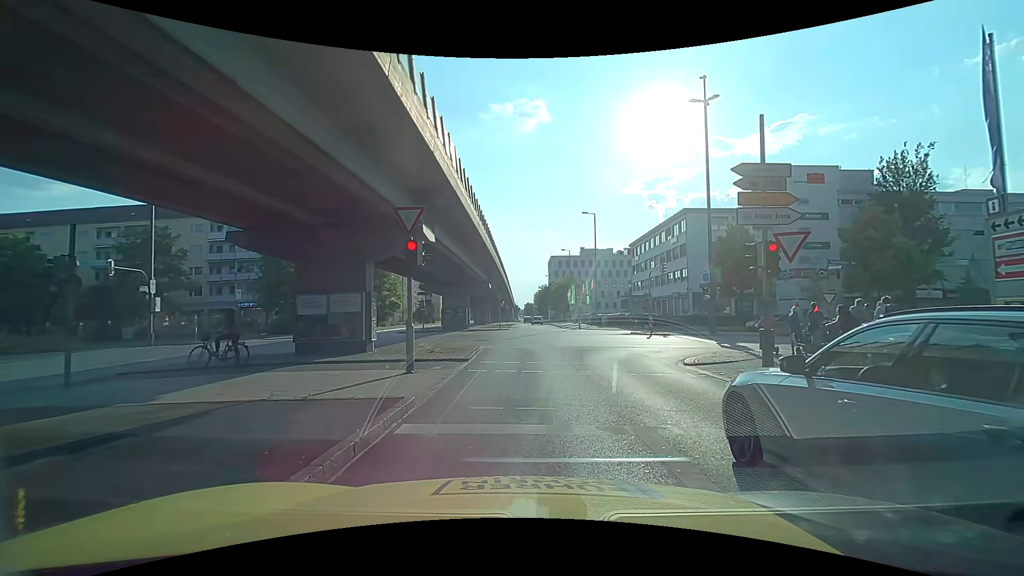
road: primary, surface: asphalt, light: Day
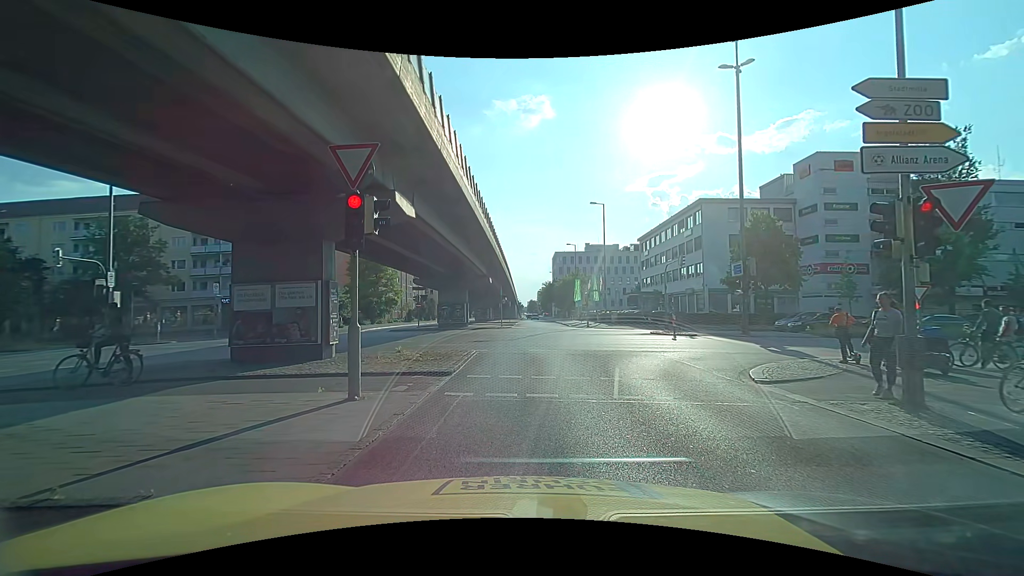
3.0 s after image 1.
(0.0, +4.0) m; -1°
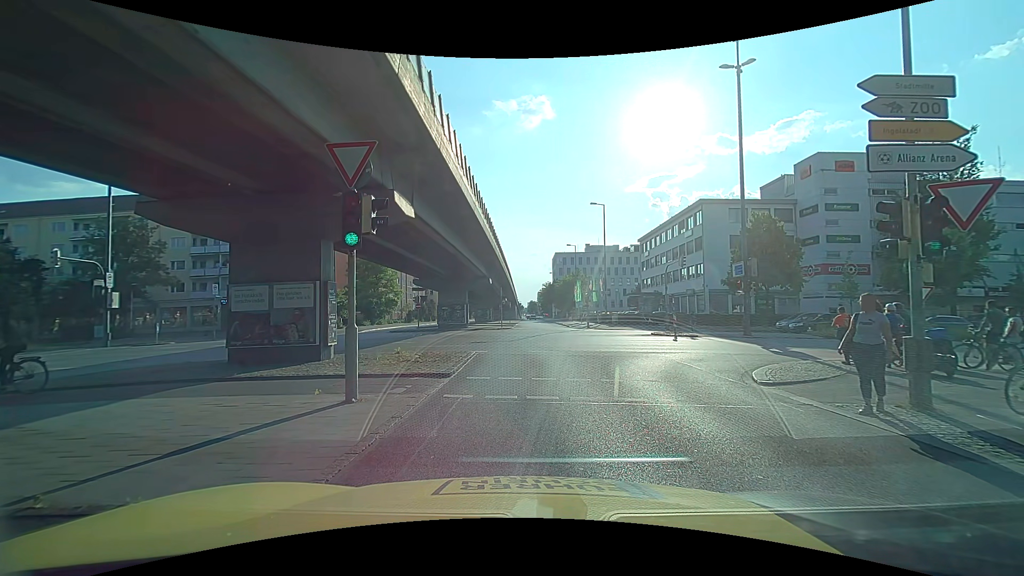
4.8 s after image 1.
(0.0, +0.2) m; 0°
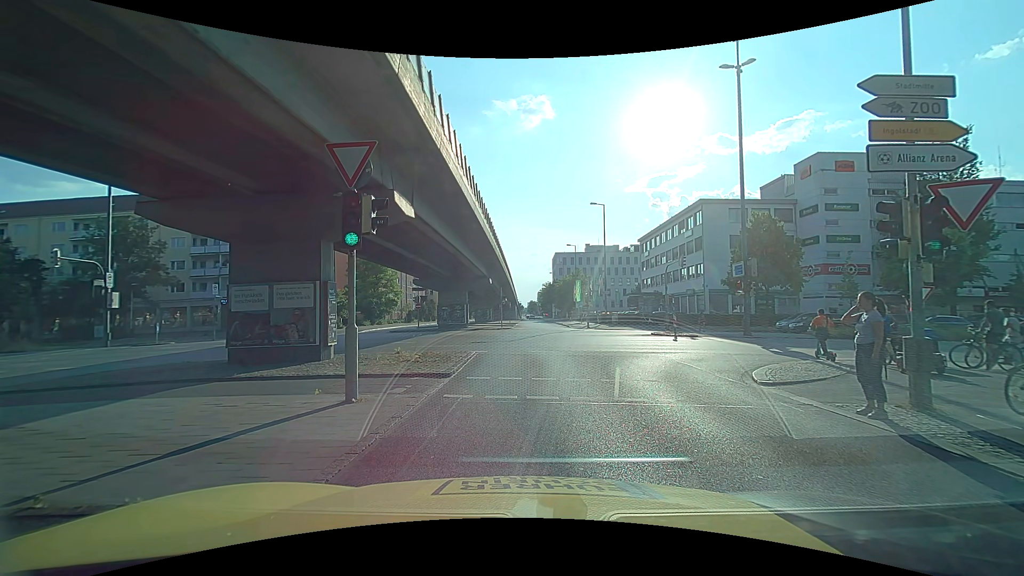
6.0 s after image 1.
(0.0, 0.0) m; 0°
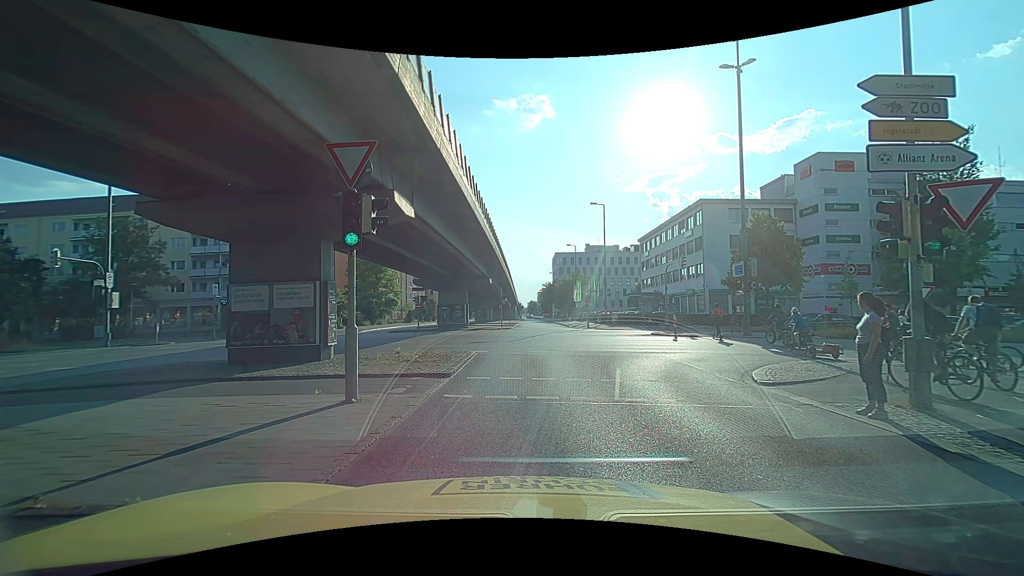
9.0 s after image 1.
(0.0, 0.0) m; 0°
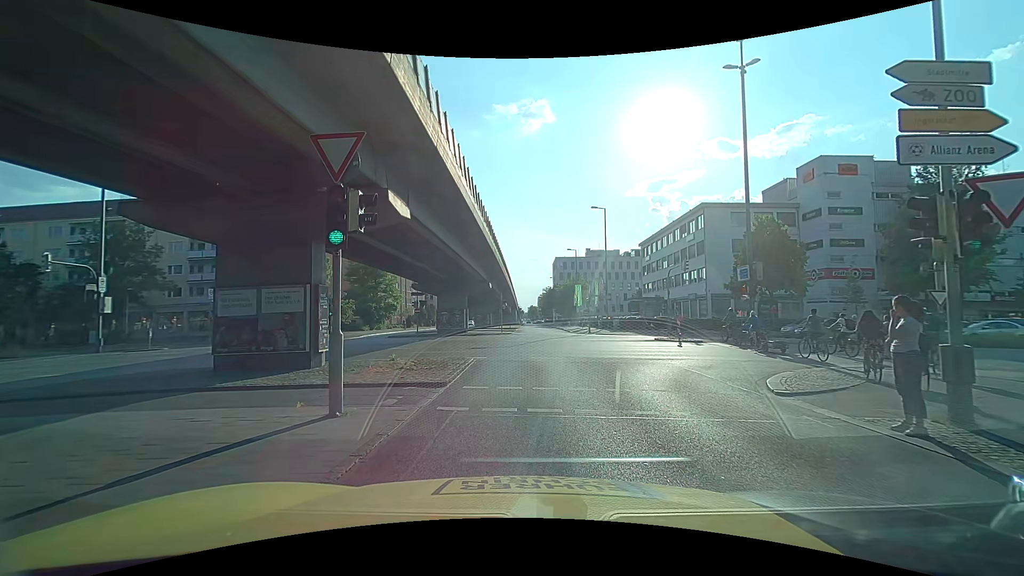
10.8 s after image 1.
(0.0, +0.8) m; -1°
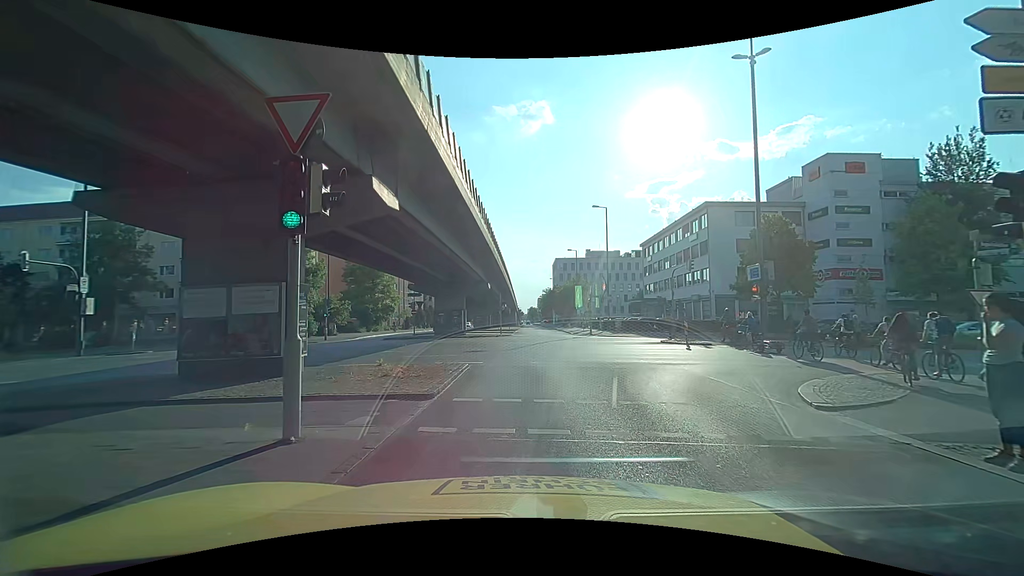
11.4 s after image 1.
(0.0, +1.5) m; +1°
